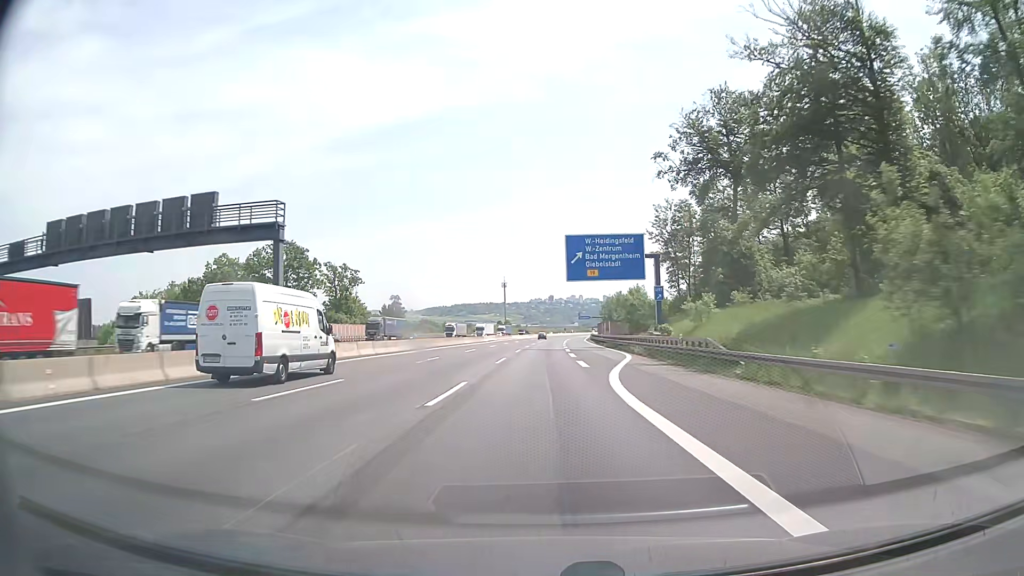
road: motorway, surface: asphalt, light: Day
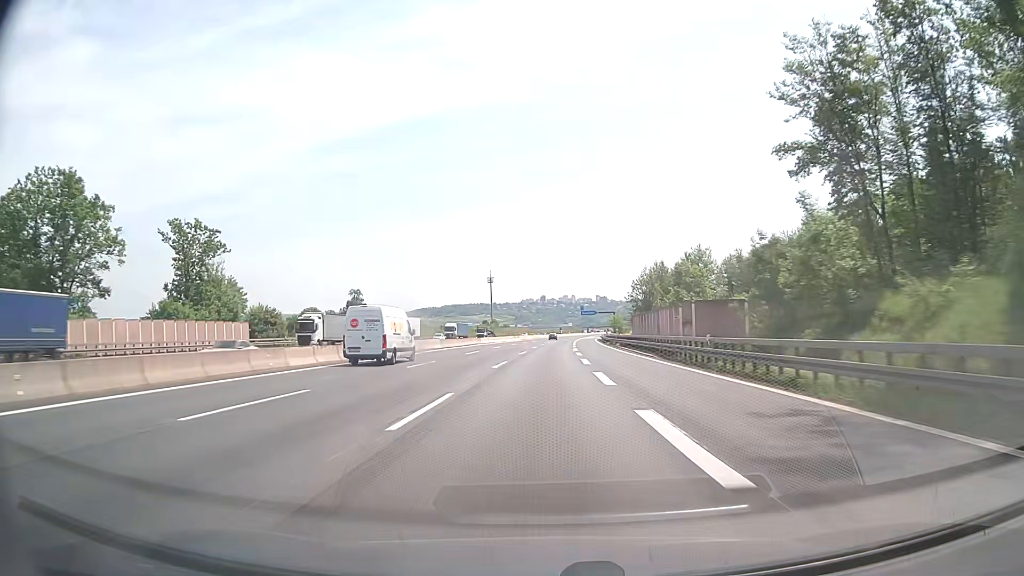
(+0.3, +57.1) m; +1°
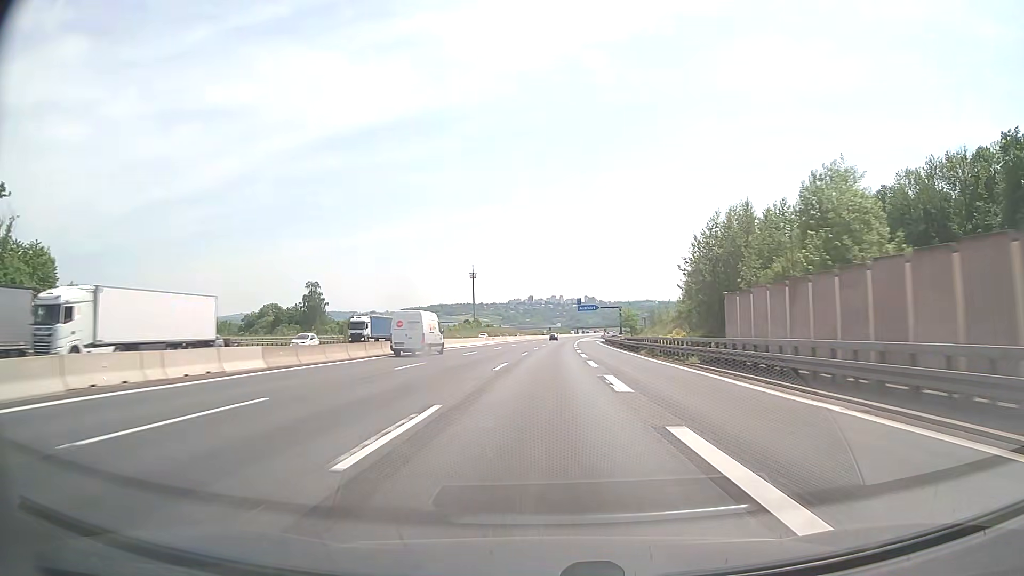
(+0.4, +38.1) m; +1°
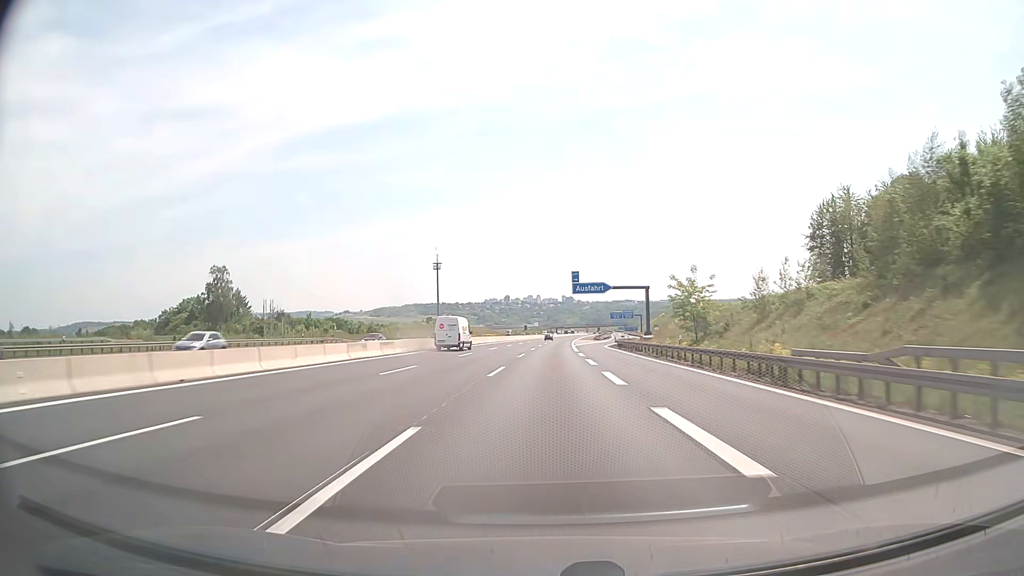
(+0.9, +57.1) m; +2°
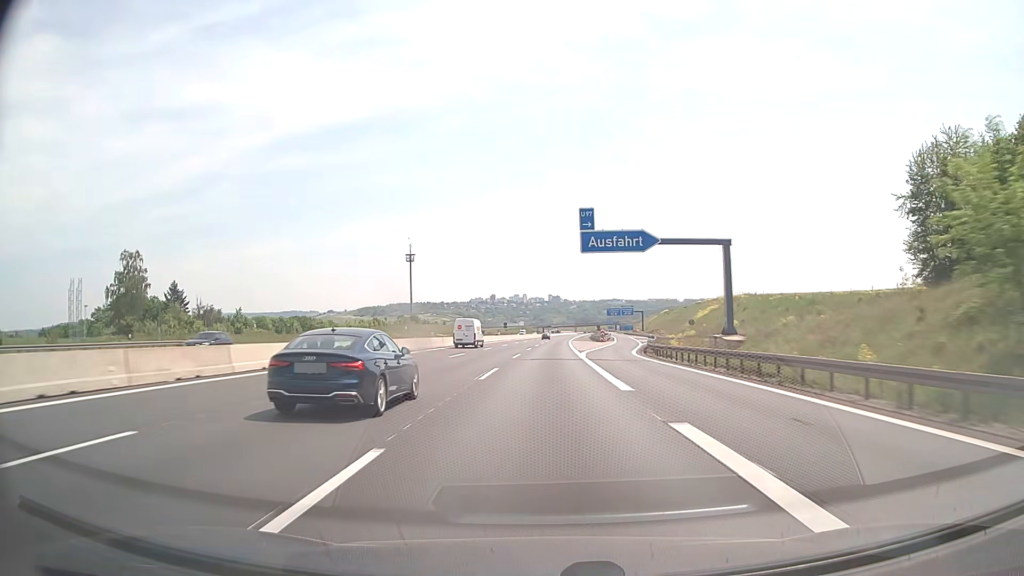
(+0.6, +38.0) m; +2°
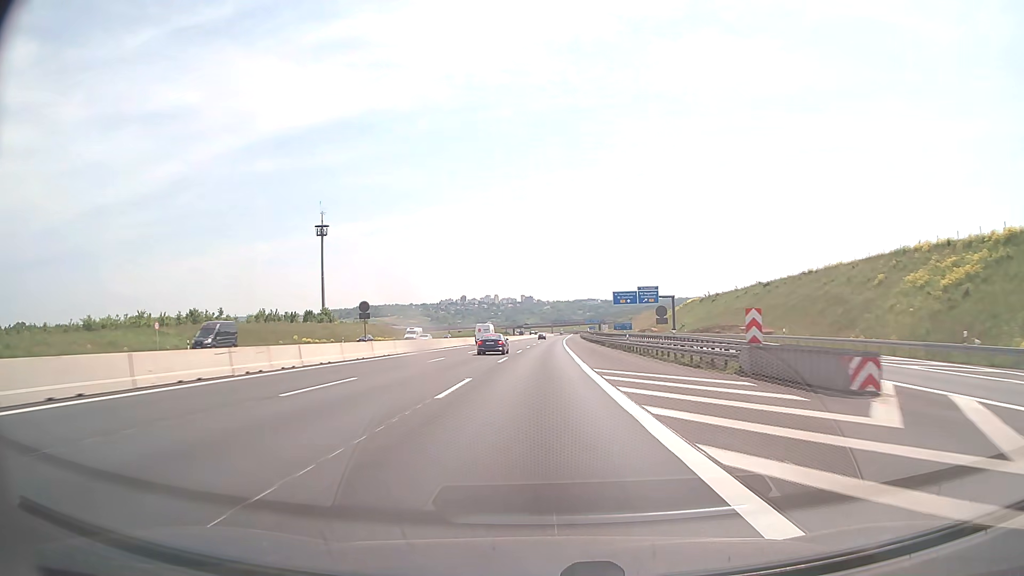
(+2.1, +95.1) m; +2°
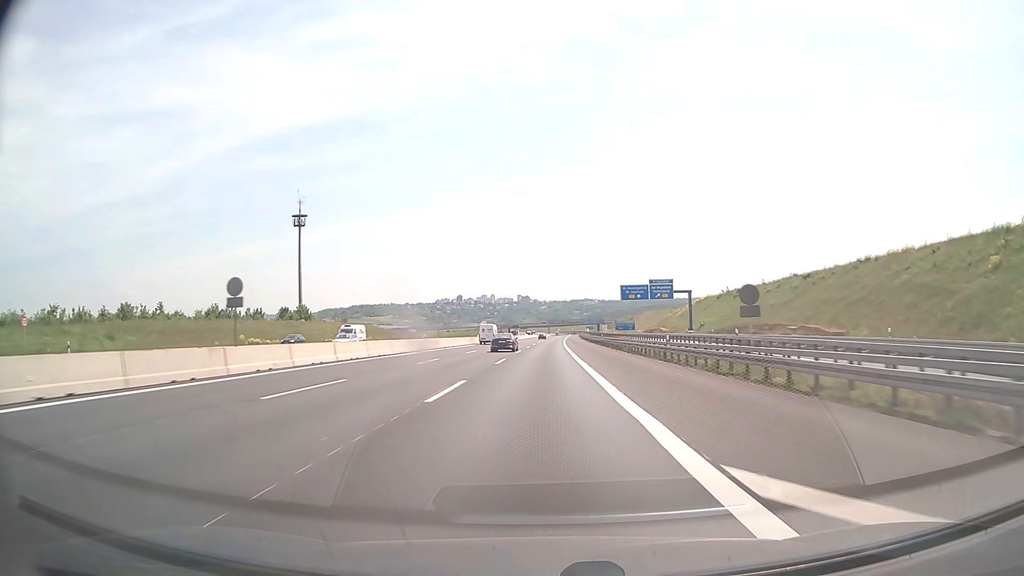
(+0.1, +19.0) m; 0°
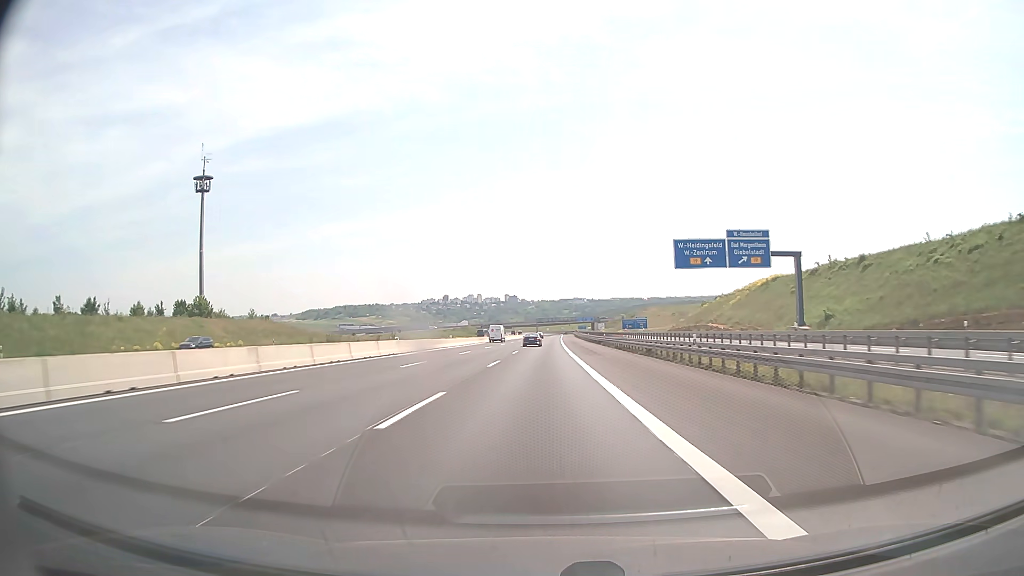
(+0.4, +57.1) m; +1°
(0, +10) (0, +20) (0, +30) (0, +40) (0, +50) (+1, +60) (+1, +70) (+1, +80) (+1, +90) (+1, +100) m
